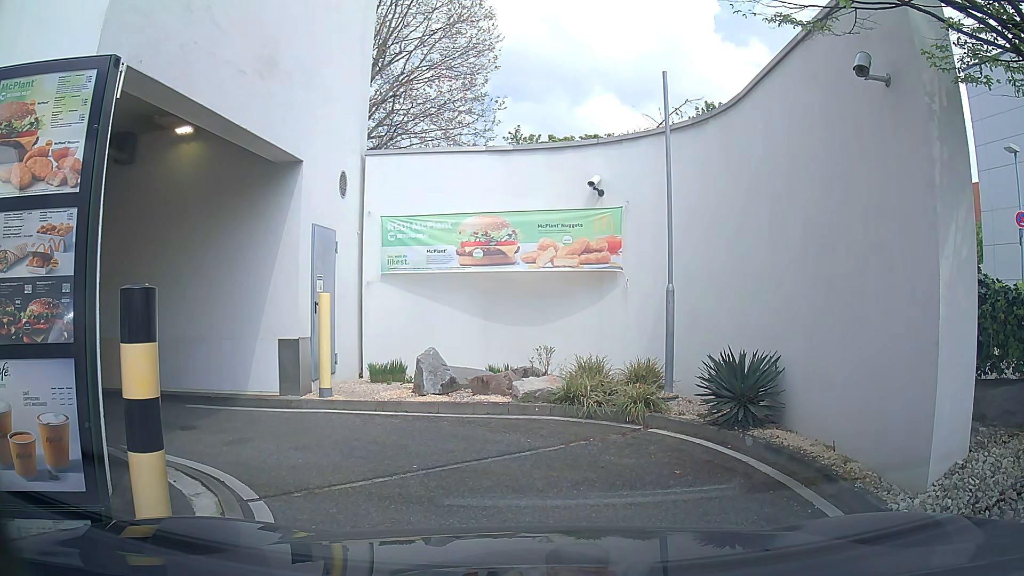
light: Day
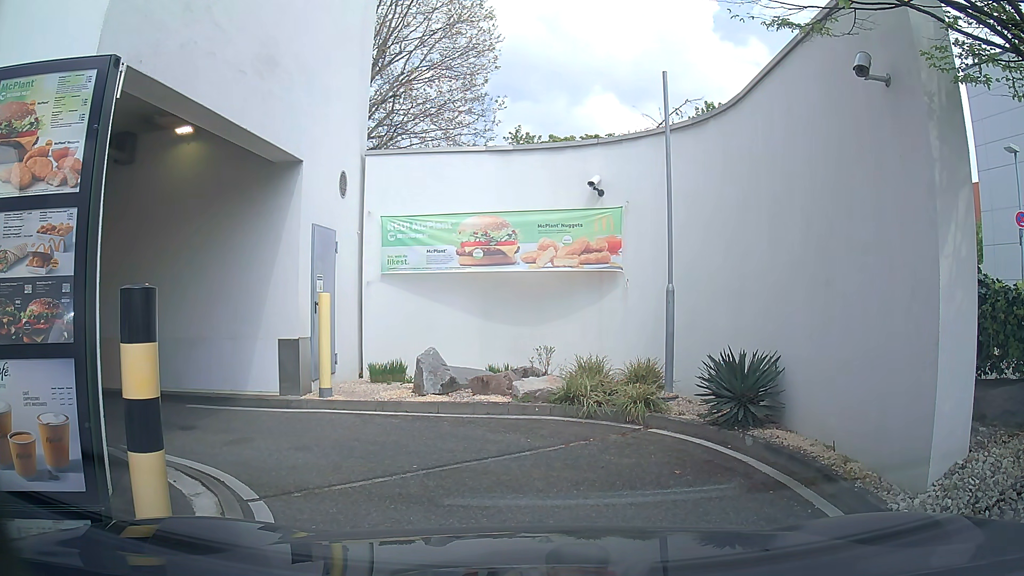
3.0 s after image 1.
(0.0, 0.0) m; 0°
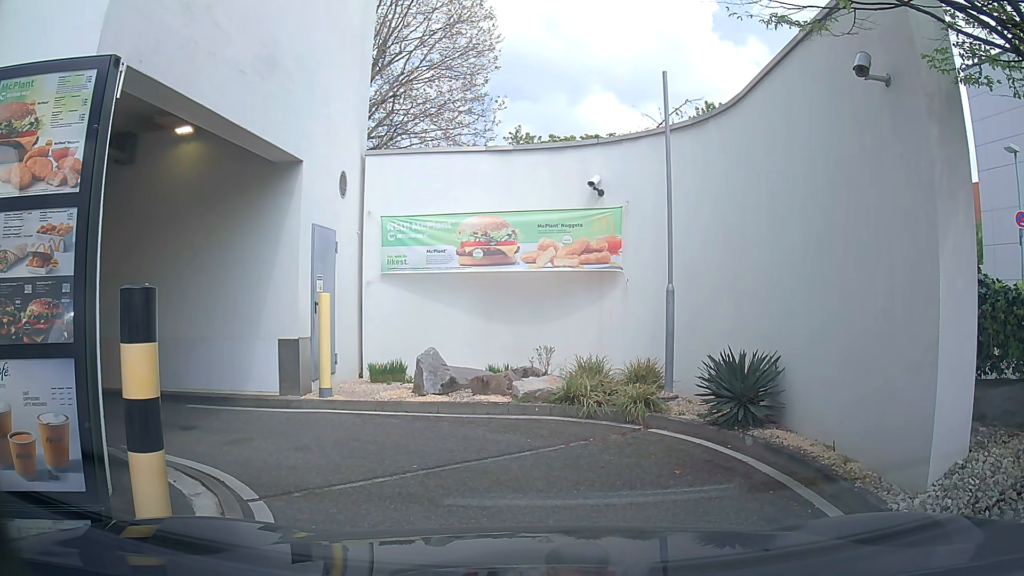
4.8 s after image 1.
(0.0, 0.0) m; 0°
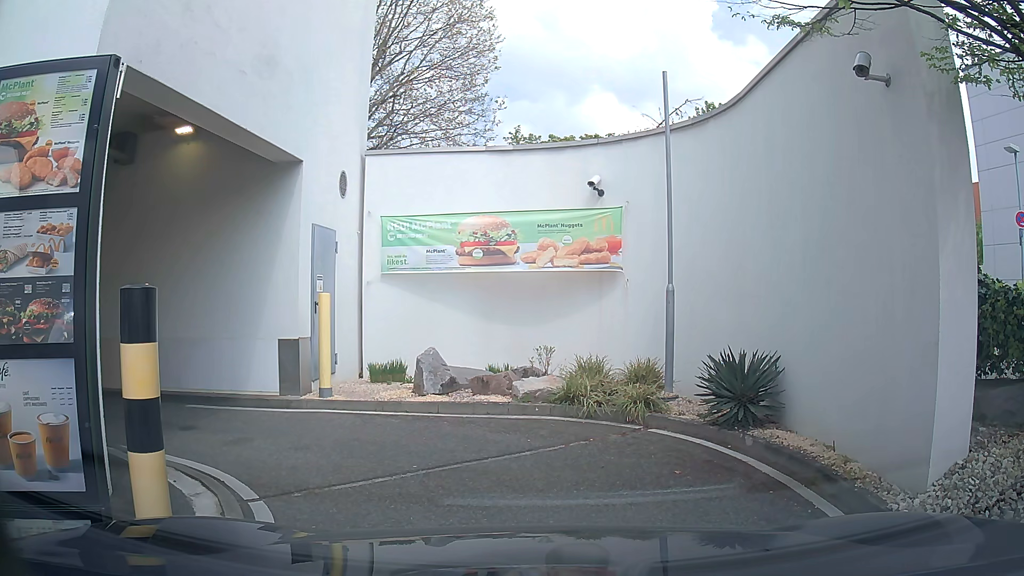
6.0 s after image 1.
(0.0, 0.0) m; 0°
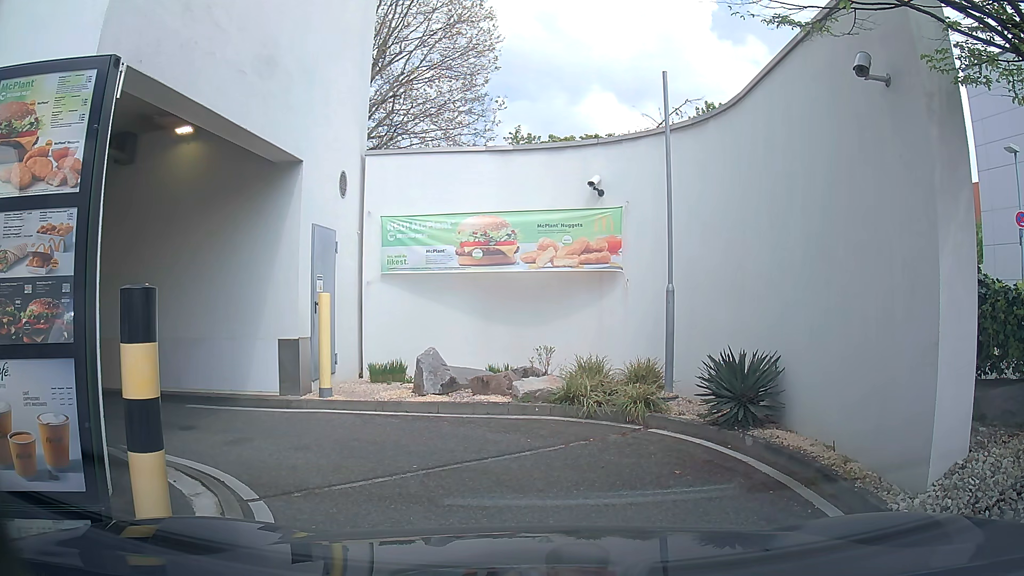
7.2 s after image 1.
(0.0, 0.0) m; 0°
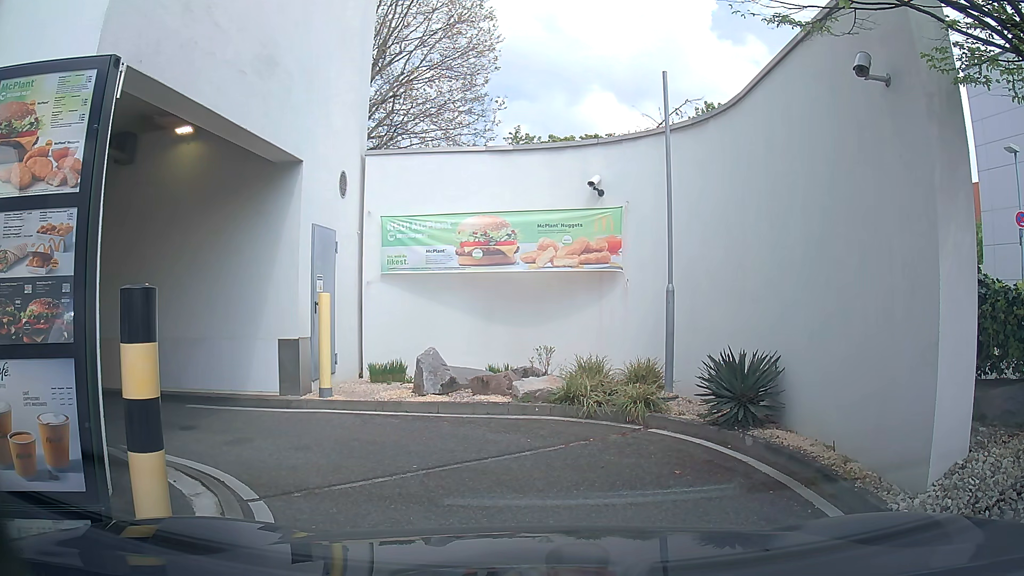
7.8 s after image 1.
(0.0, 0.0) m; 0°
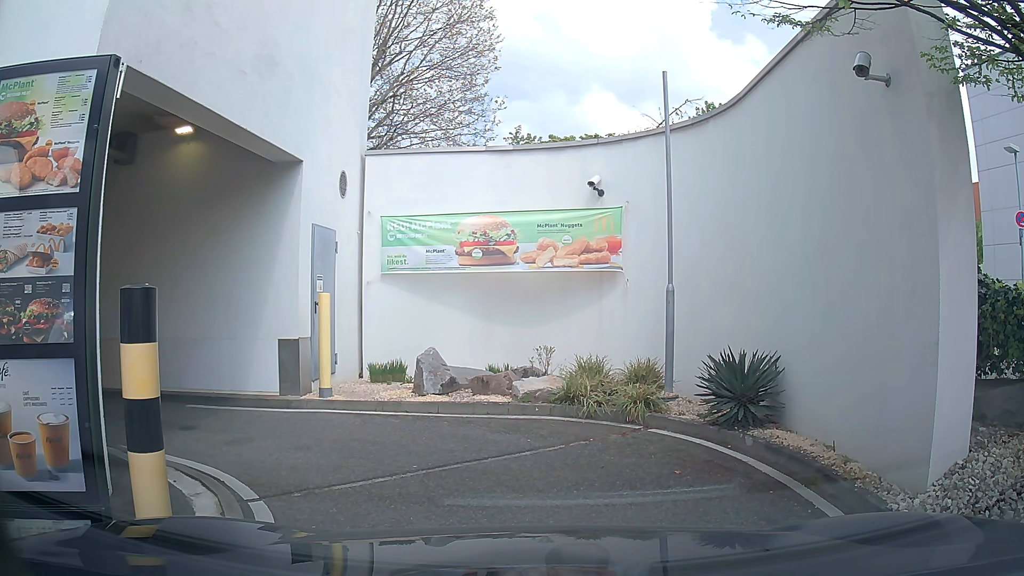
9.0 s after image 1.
(0.0, 0.0) m; 0°
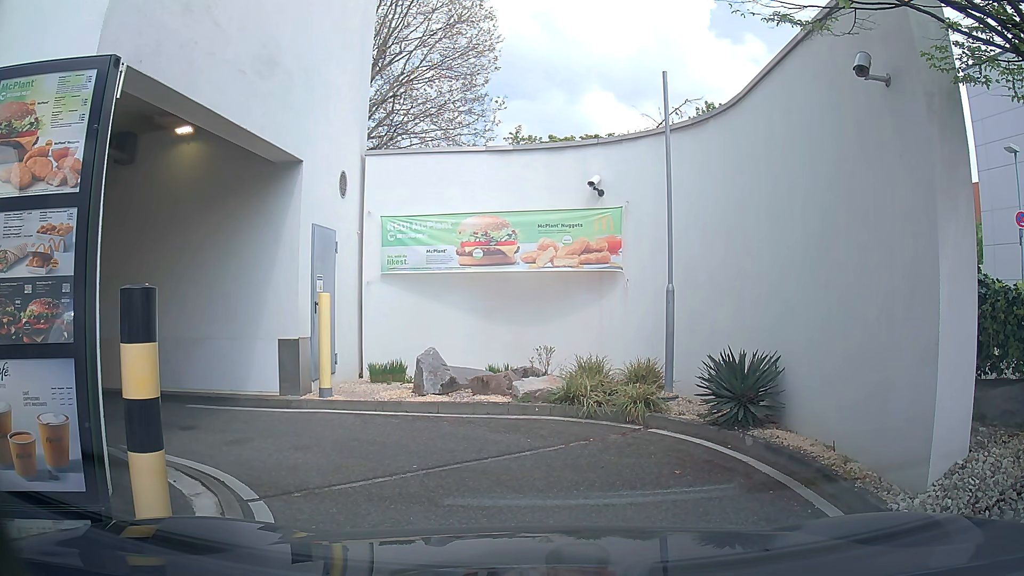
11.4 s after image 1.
(0.0, 0.0) m; 0°
